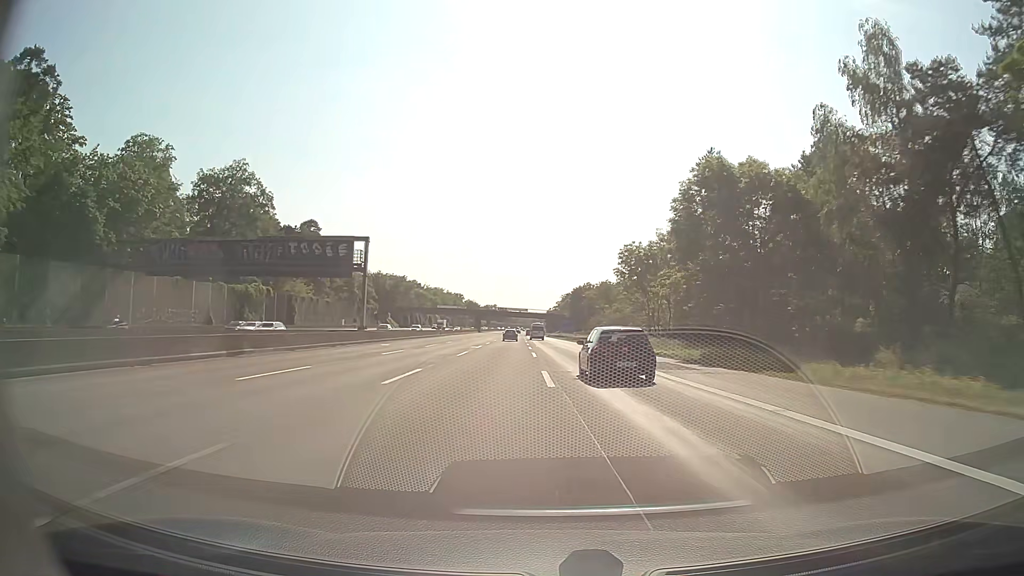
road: motorway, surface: asphalt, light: Day
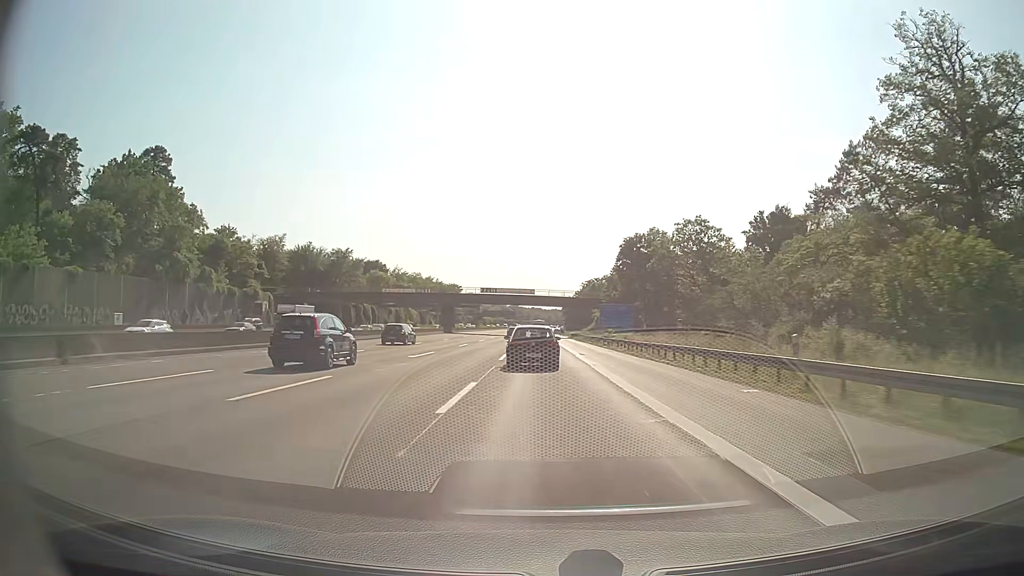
(-0.6, +87.1) m; -1°
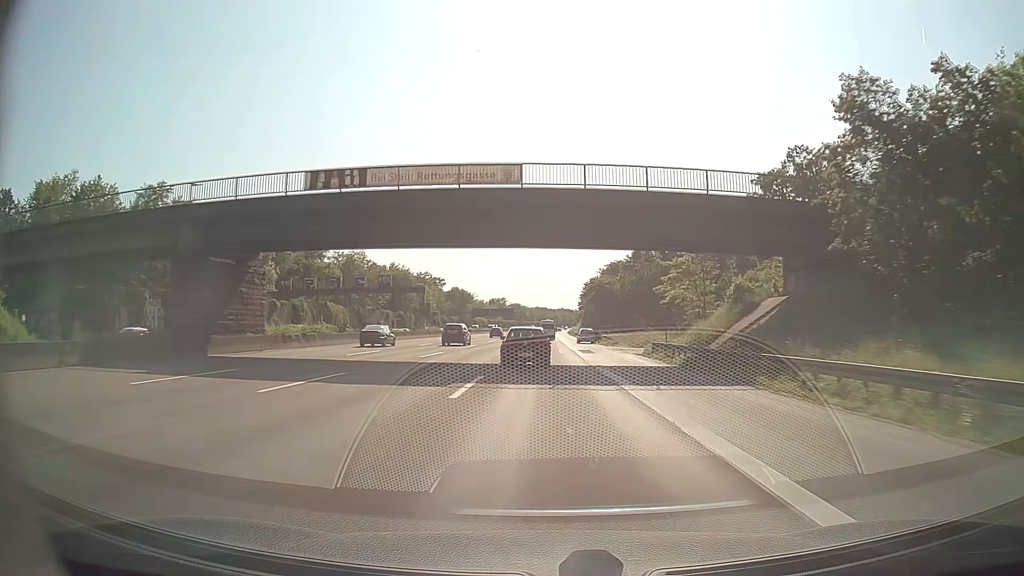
(-0.5, +87.3) m; 0°
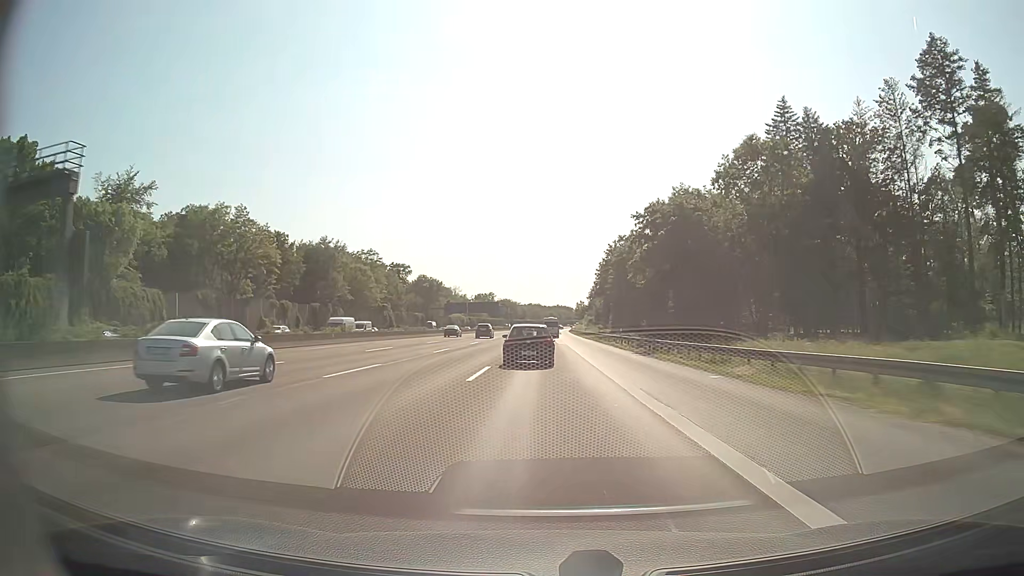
(+0.2, +68.9) m; +1°
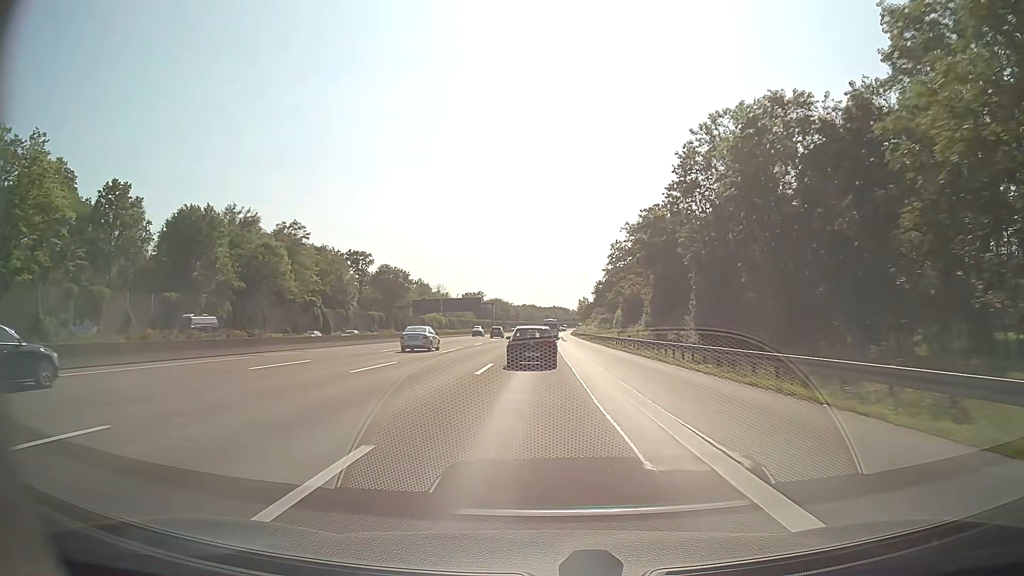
(+0.1, +50.3) m; 0°
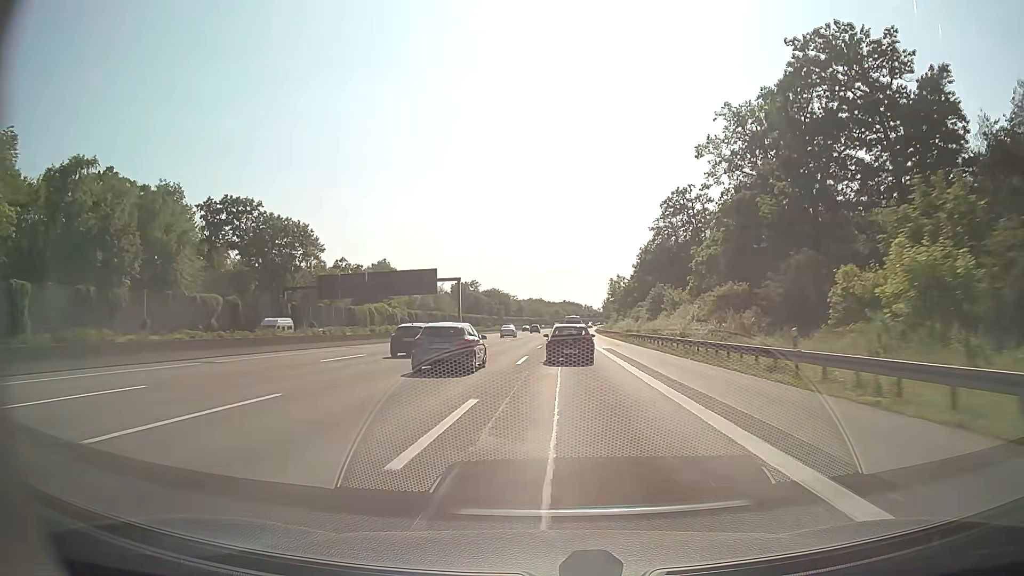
(-0.1, +85.4) m; -1°
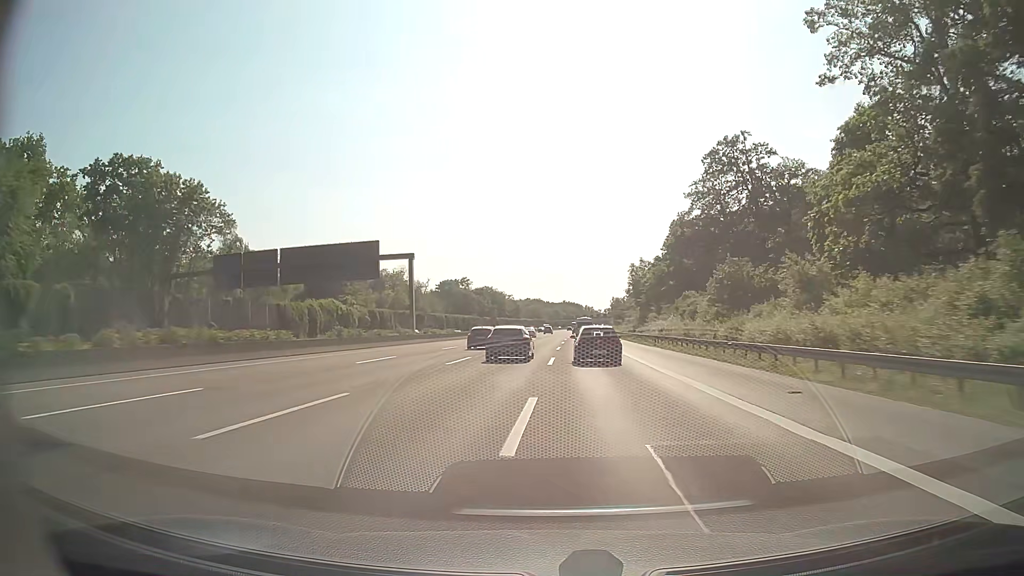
(-0.1, +34.9) m; 0°
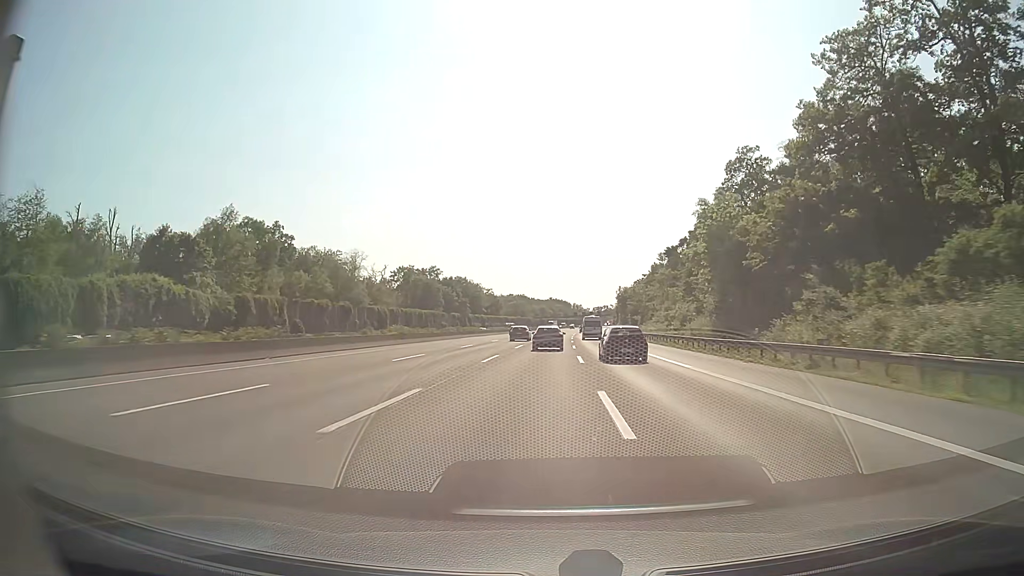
(+0.5, +52.6) m; +1°
(0, +10) (0, +20) (0, +30) (0, +40) (+1, +50) (+1, +60) (+1, +70) (+2, +80) (+2, +90) (+3, +100) m
